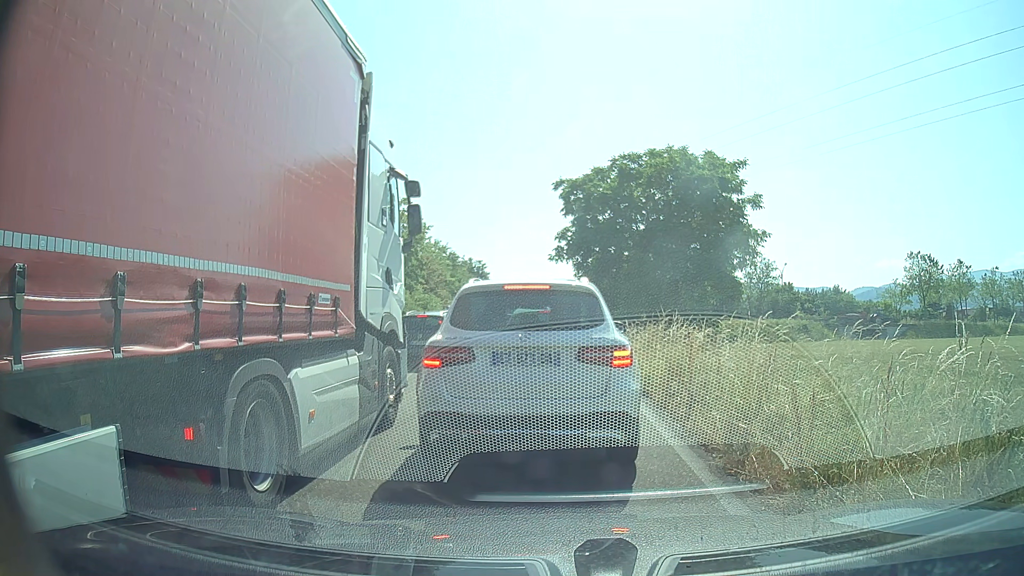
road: trunk_link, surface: asphalt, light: Day
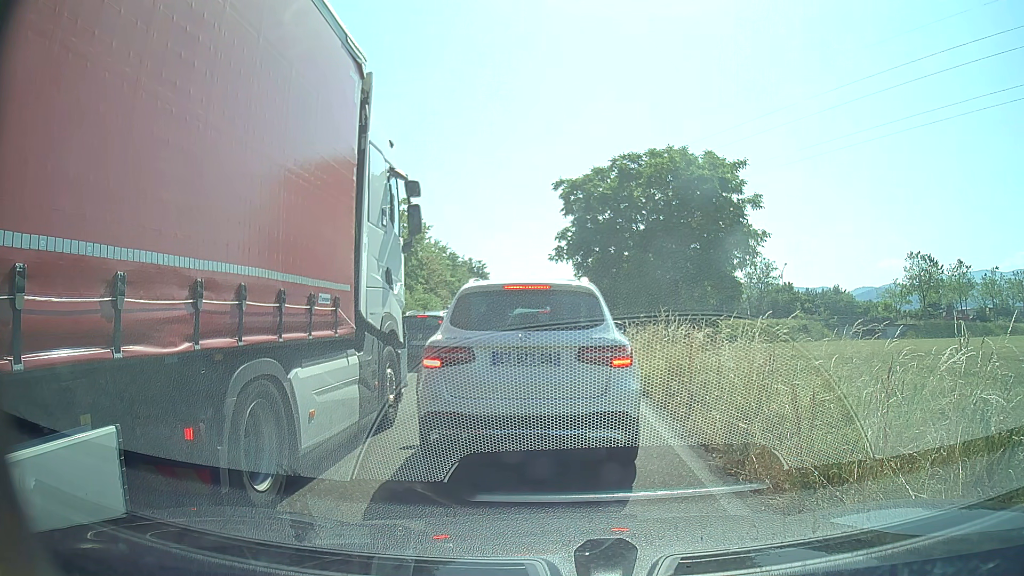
(0.0, 0.0) m; 0°
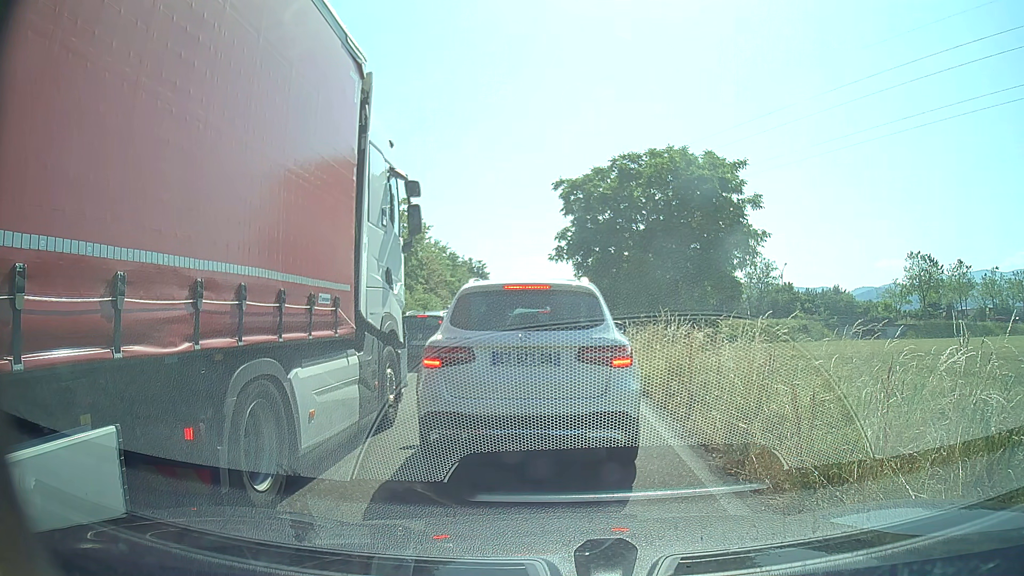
(0.0, 0.0) m; 0°
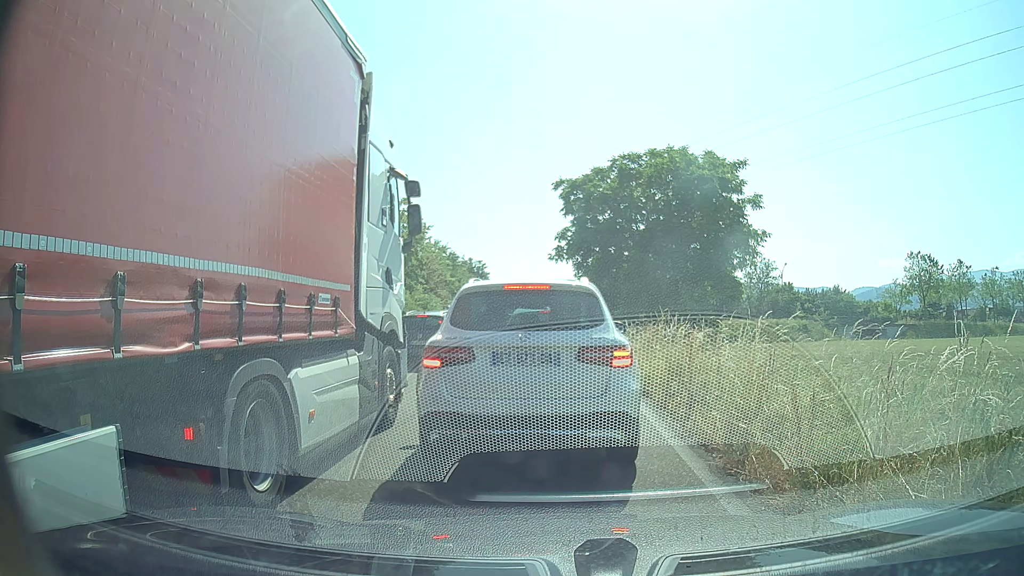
(0.0, 0.0) m; 0°
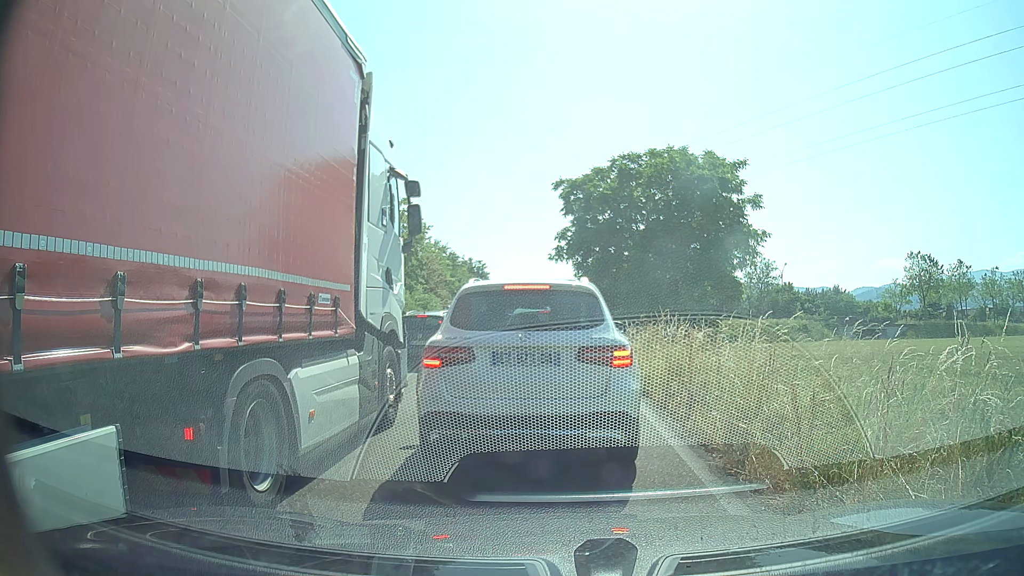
(0.0, 0.0) m; 0°
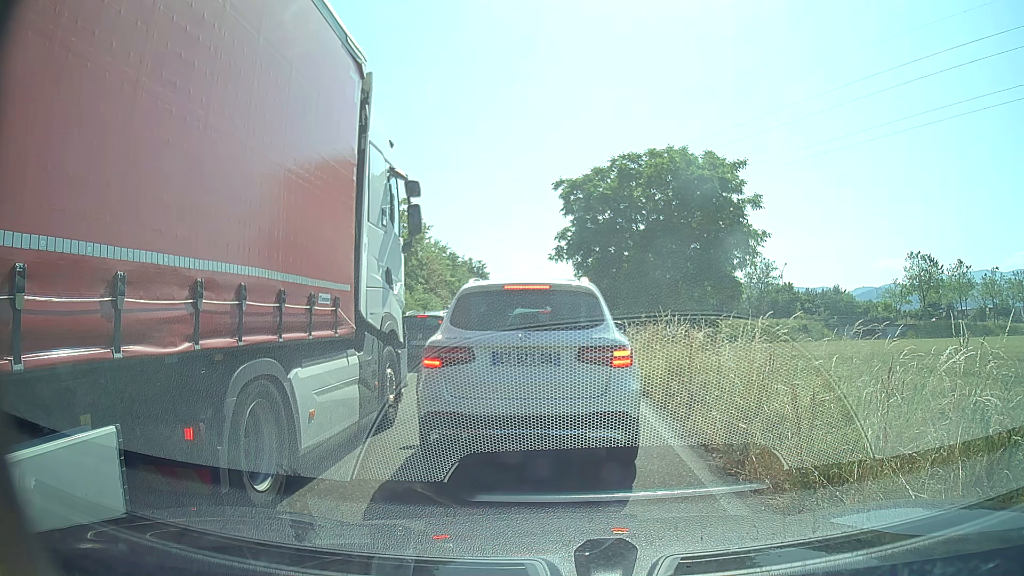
(0.0, 0.0) m; 0°
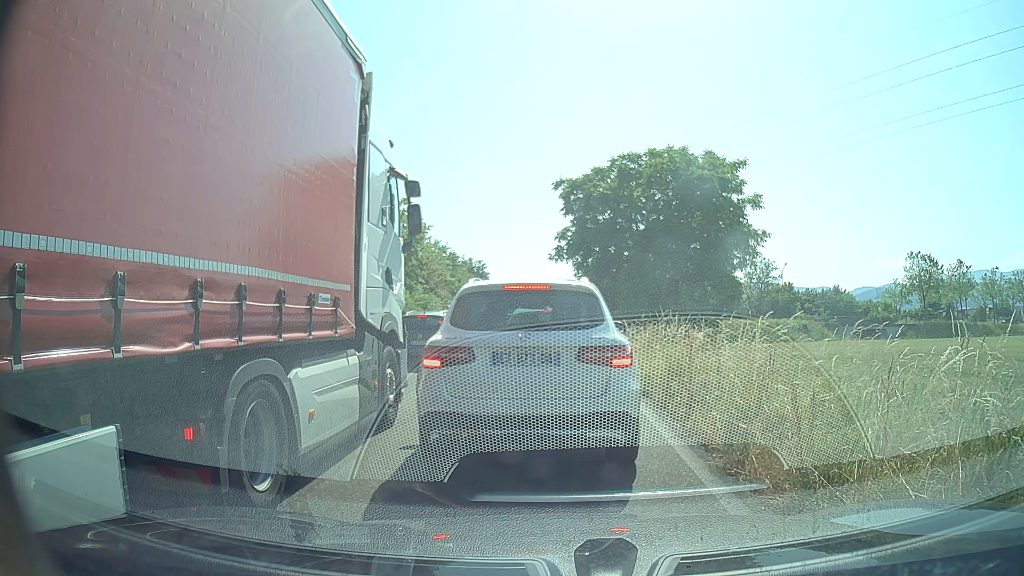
(0.0, 0.0) m; 0°
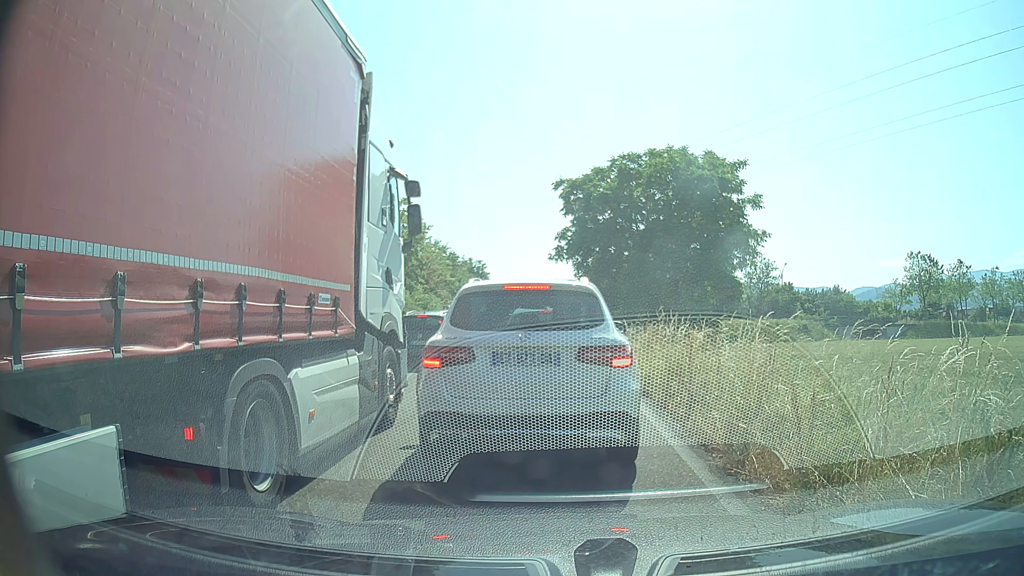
(0.0, 0.0) m; 0°
